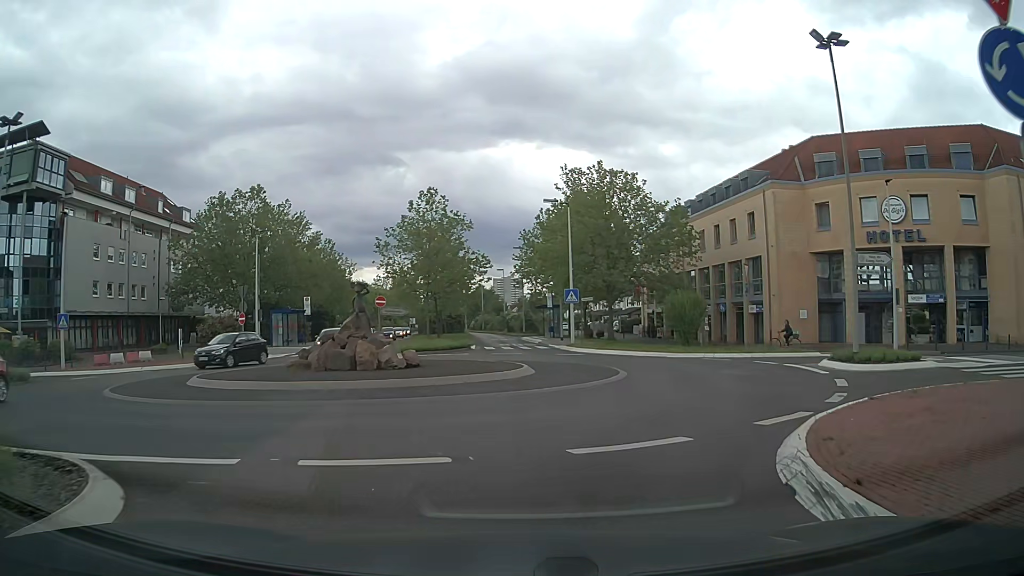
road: secondary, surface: asphalt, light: Day
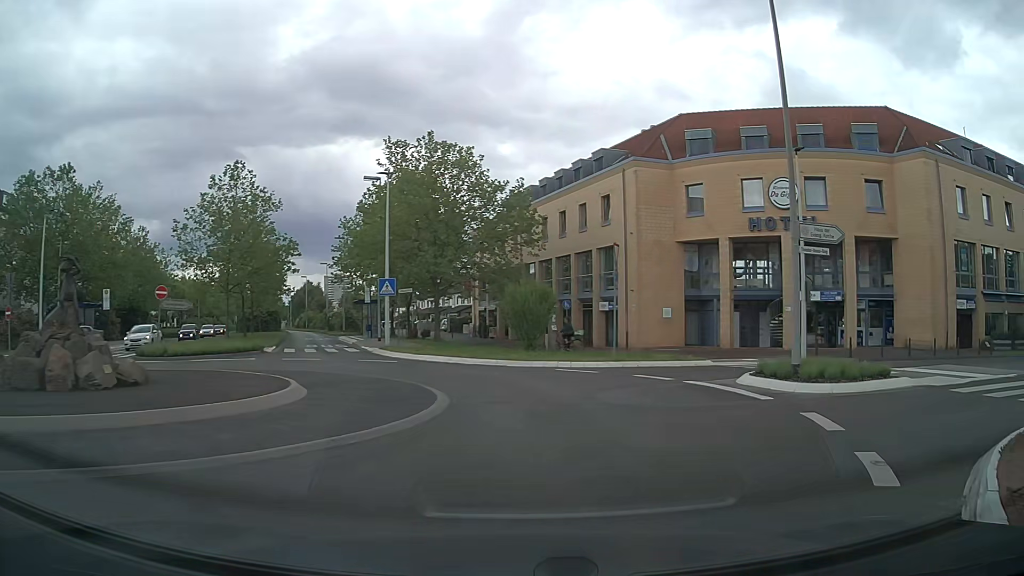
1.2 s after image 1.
(+0.8, +6.9) m; +14°
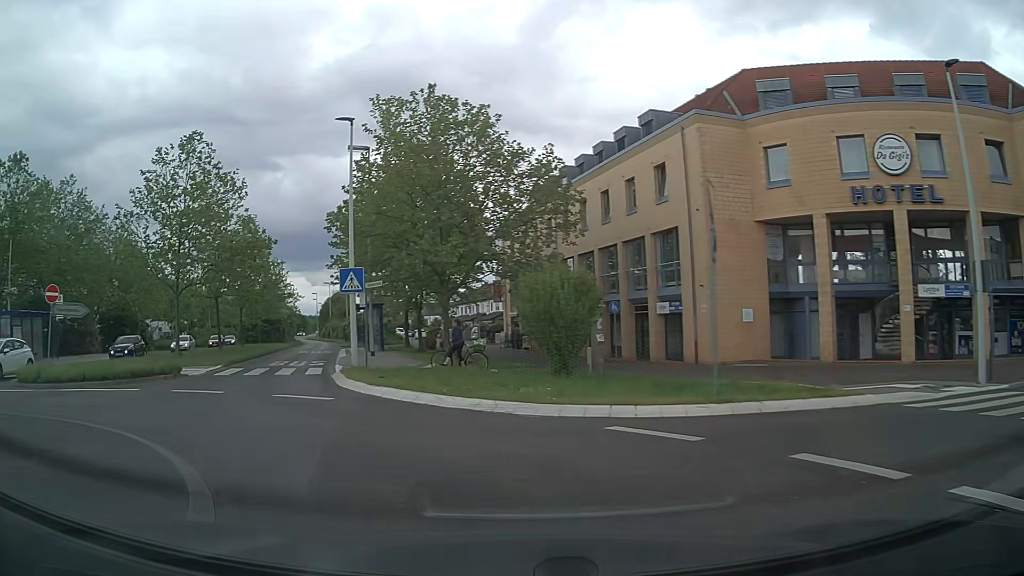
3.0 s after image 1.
(+0.6, +9.7) m; -4°
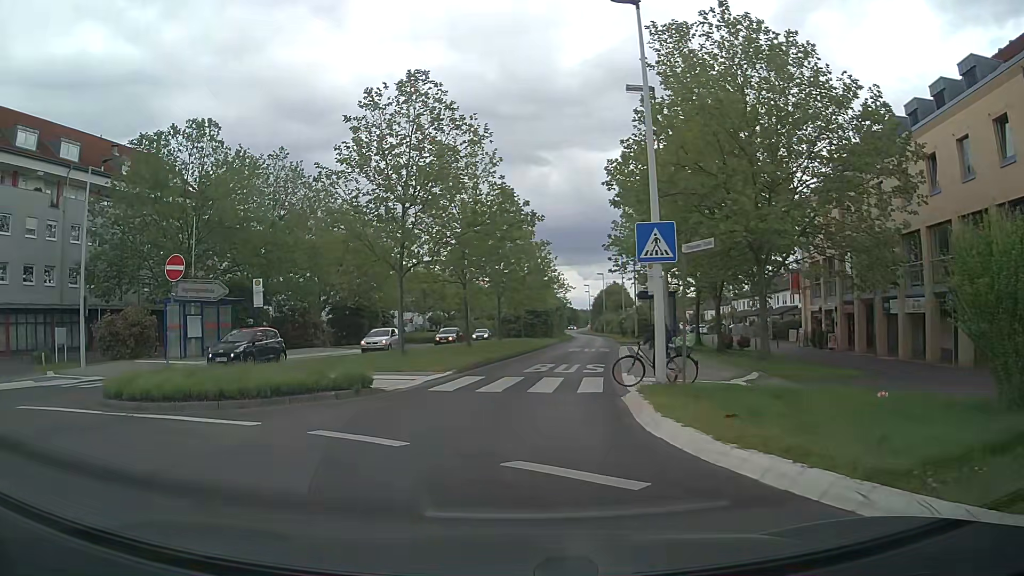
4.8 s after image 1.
(-1.7, +7.6) m; -21°
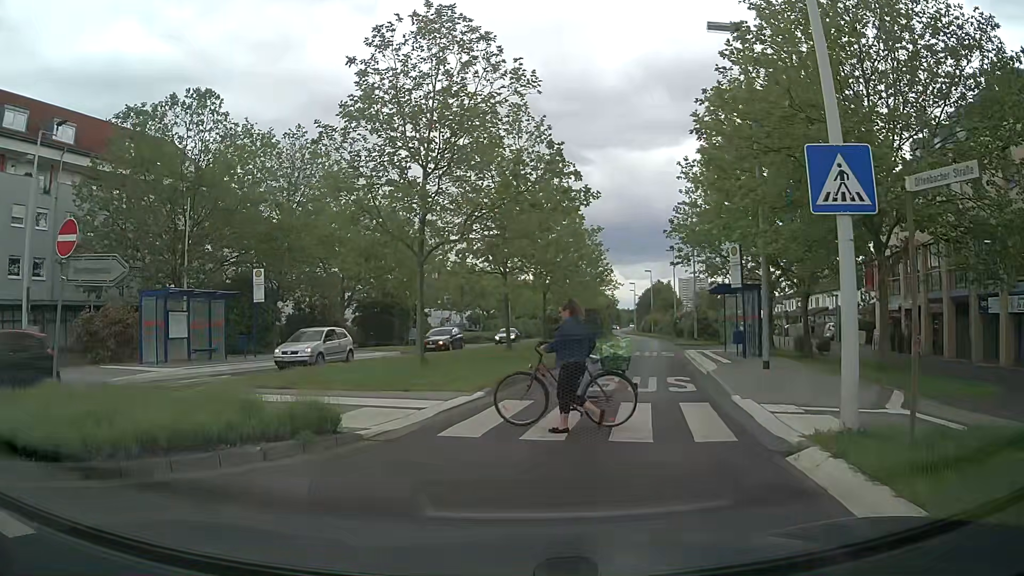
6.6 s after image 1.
(-0.4, +5.6) m; -3°
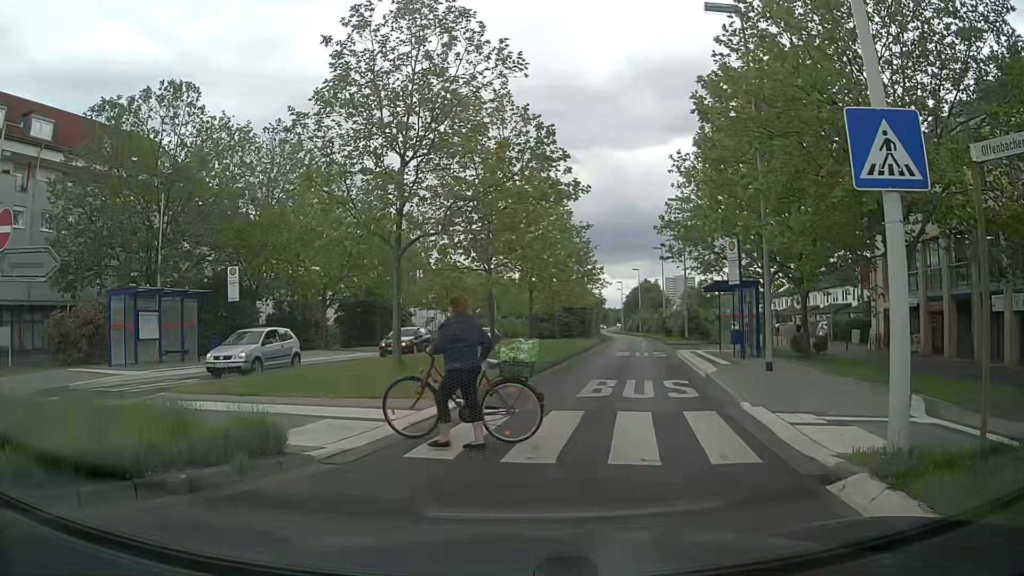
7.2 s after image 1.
(0.0, +1.3) m; -1°
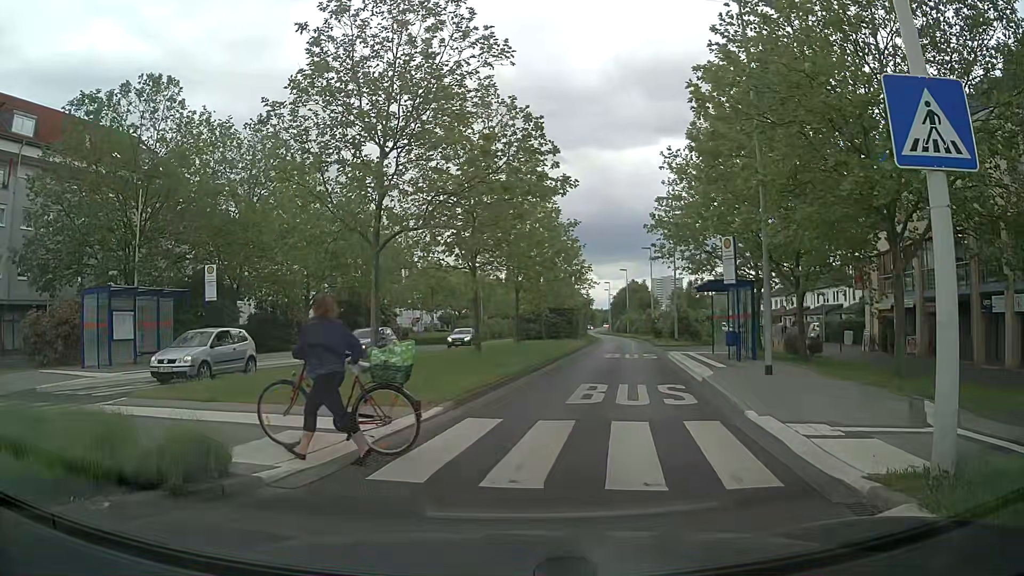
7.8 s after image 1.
(0.0, +0.9) m; +2°
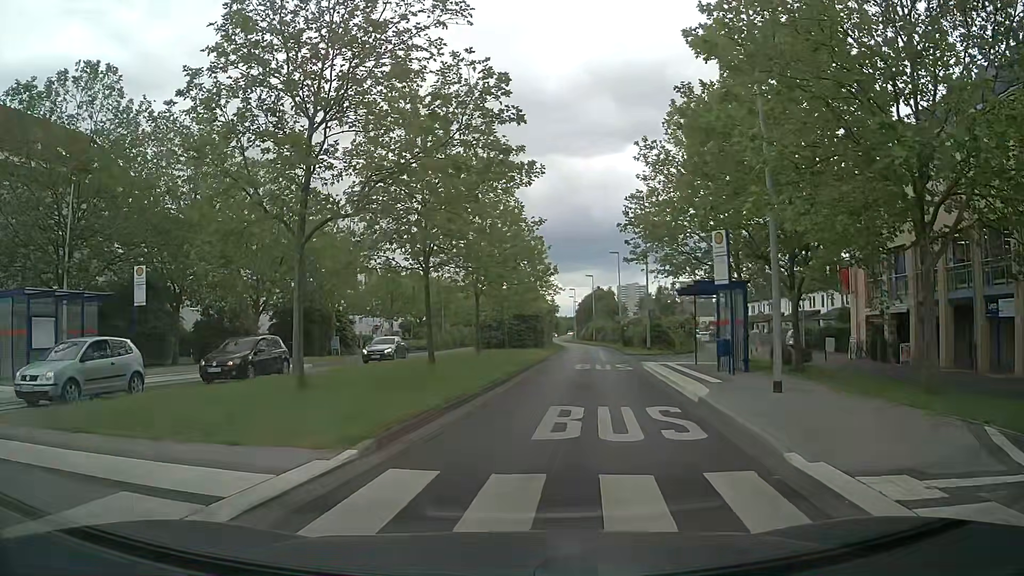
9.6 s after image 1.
(+0.1, +3.2) m; +4°
(0, +10) (+1, +20) (+2, +30) (+3, +40) (+4, +50) (+5, +60) (+6, +70) (+6, +80) (+6, +90) (+6, +100) m
